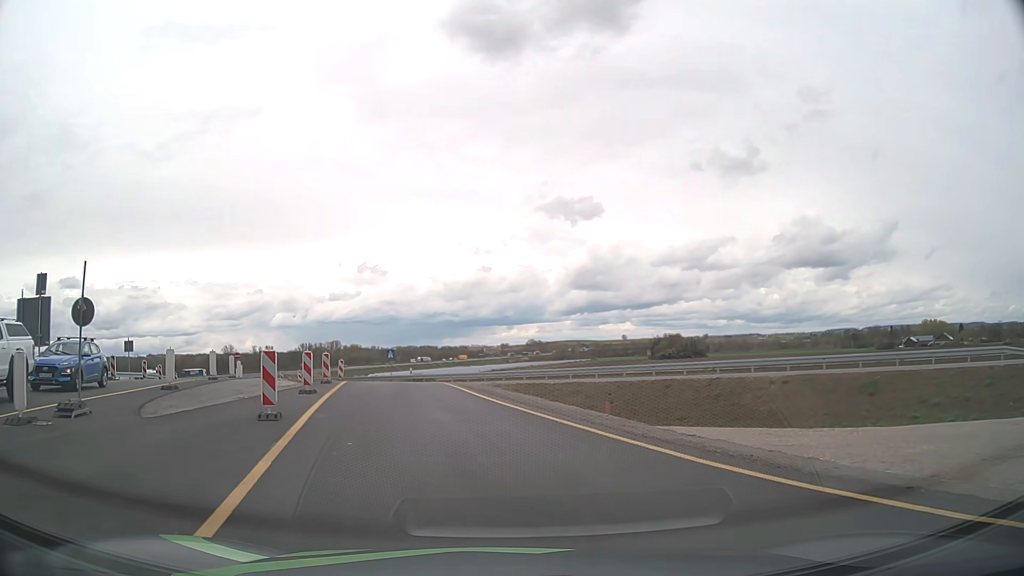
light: Day
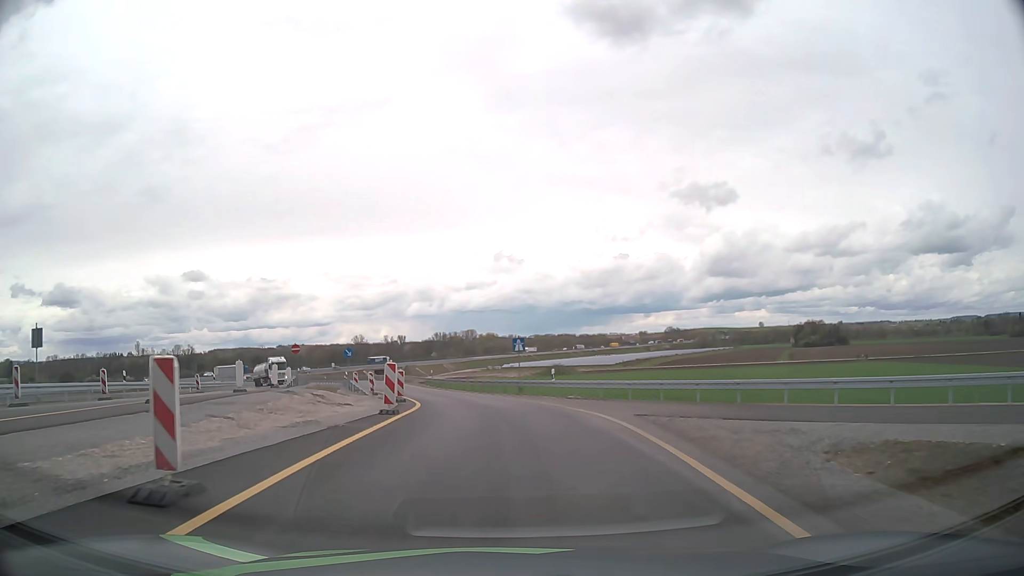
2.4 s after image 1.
(-3.3, +23.3) m; -12°
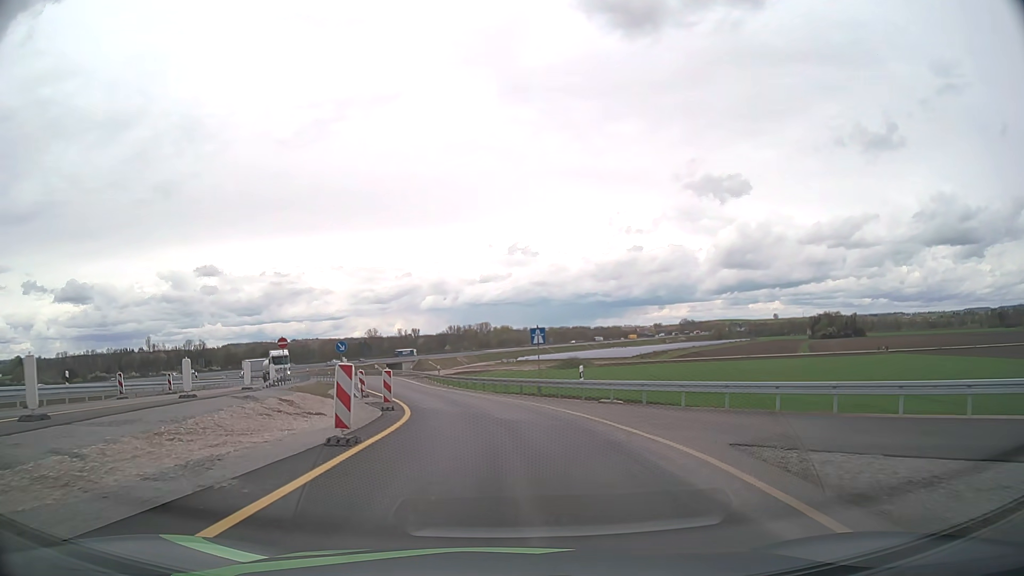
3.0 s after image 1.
(-0.1, +6.3) m; -1°
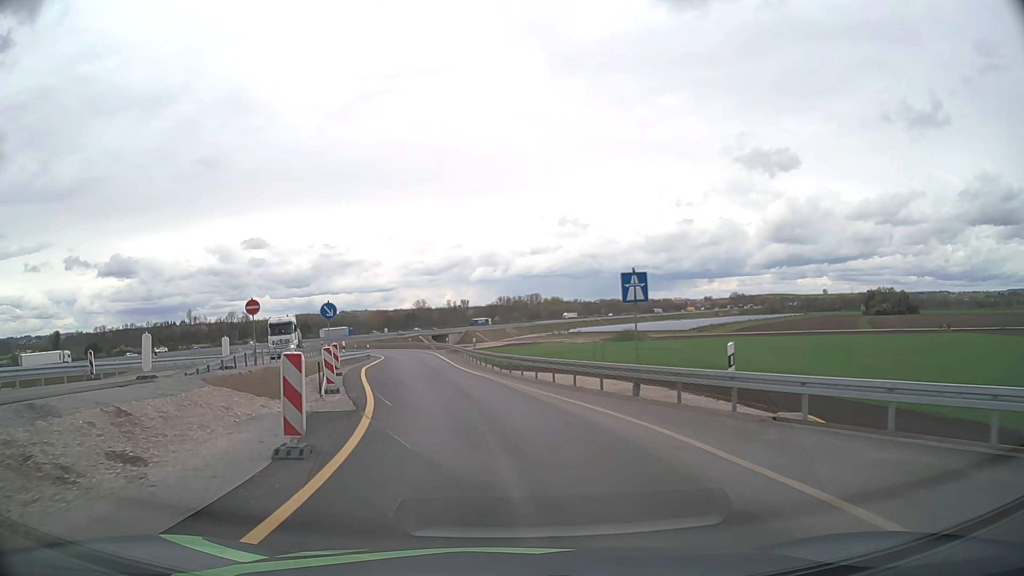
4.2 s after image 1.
(-0.4, +13.4) m; -4°
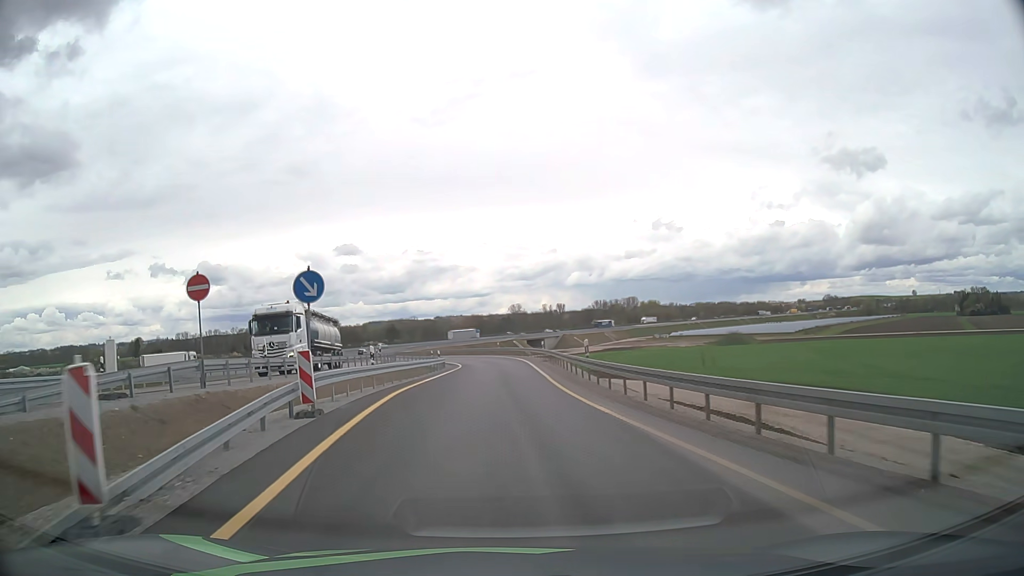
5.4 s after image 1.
(-1.1, +14.7) m; -8°
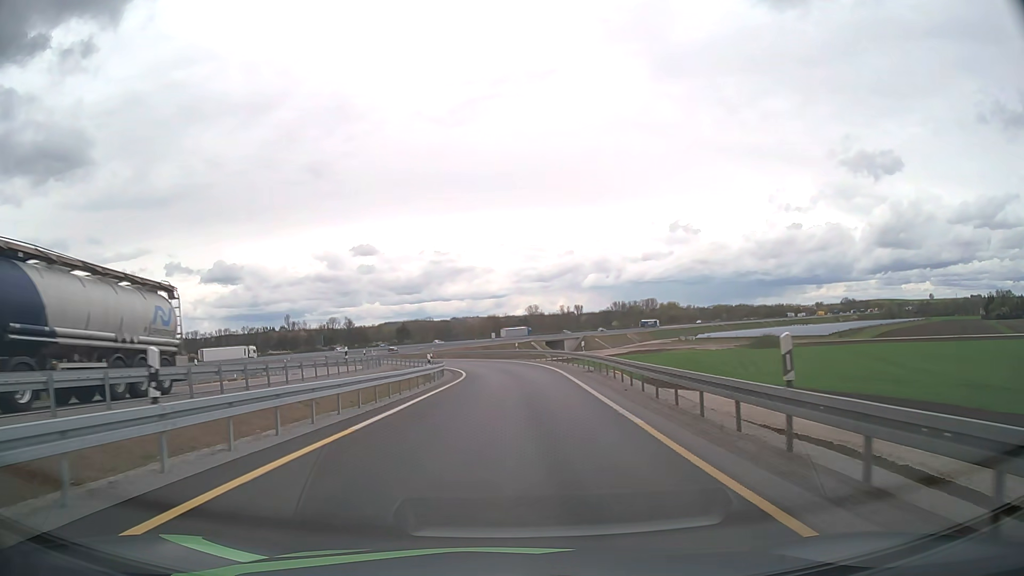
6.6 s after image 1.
(-0.3, +15.8) m; -2°
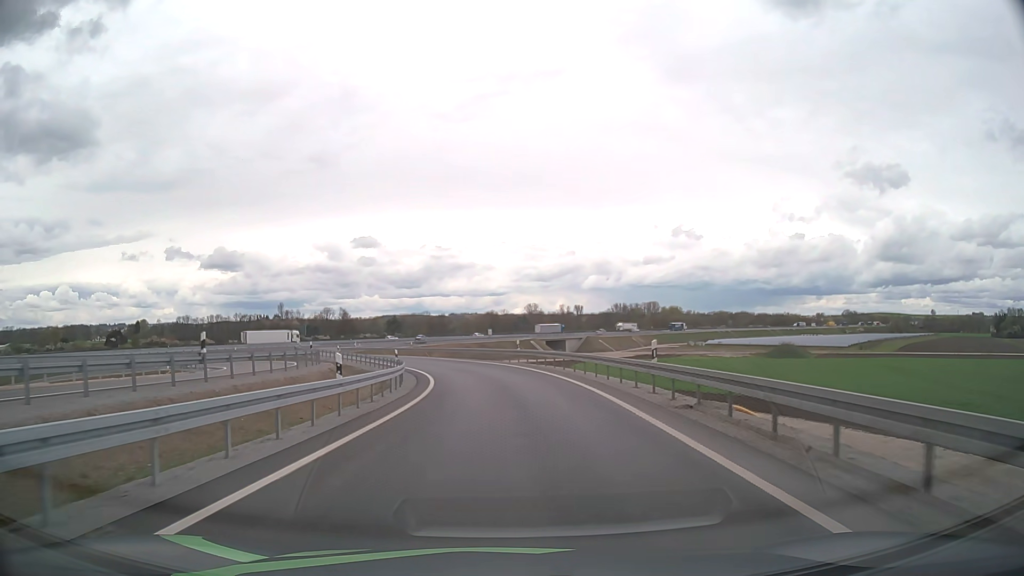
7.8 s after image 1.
(0.0, +16.9) m; 0°
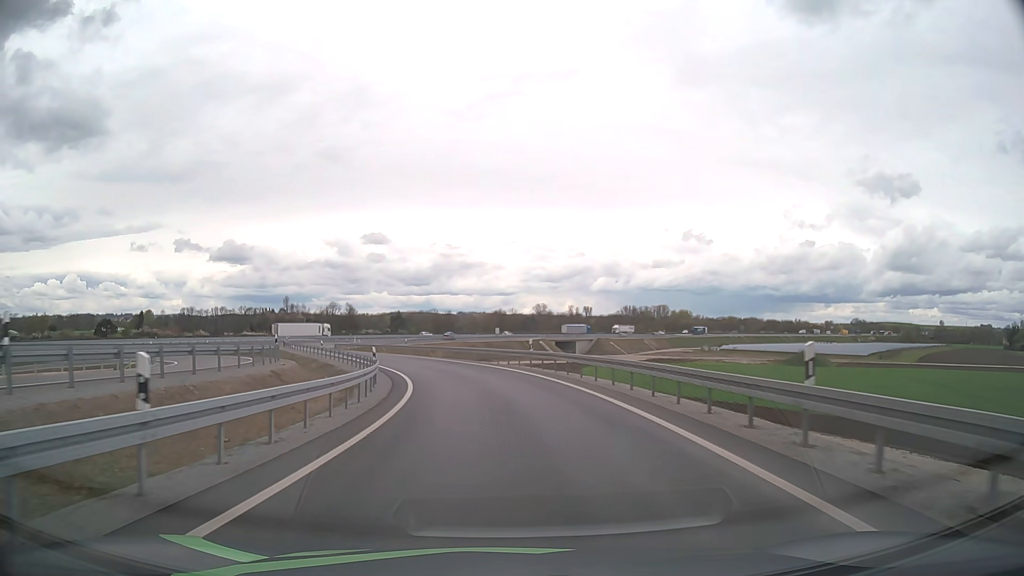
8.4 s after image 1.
(0.0, +8.8) m; -1°
(0, +10) (-1, +20) (-2, +30) (-5, +40) (-8, +49) (-12, +58) (-17, +67) (-21, +76) (-25, +85) (-28, +95) m
